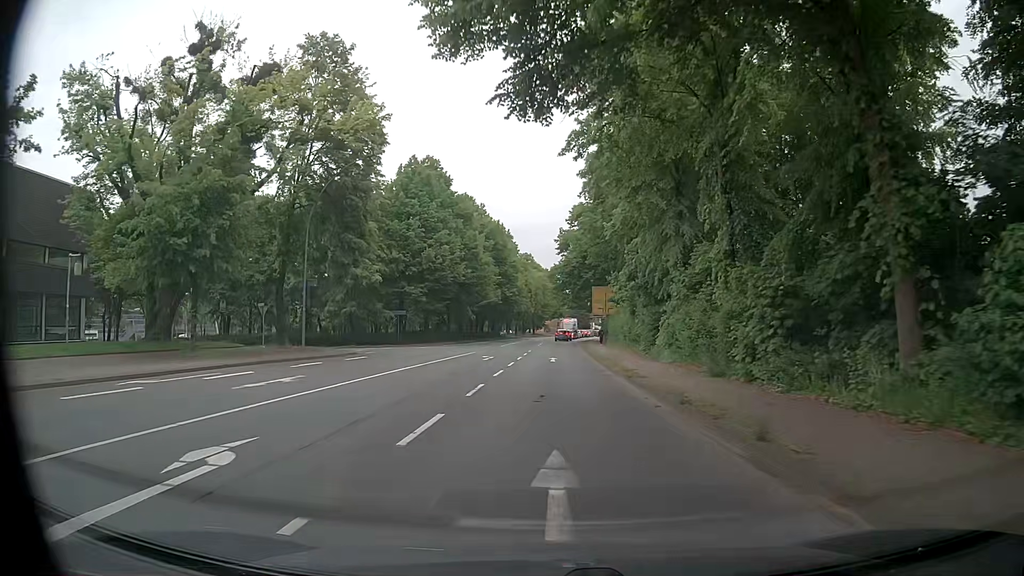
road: primary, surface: asphalt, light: Day
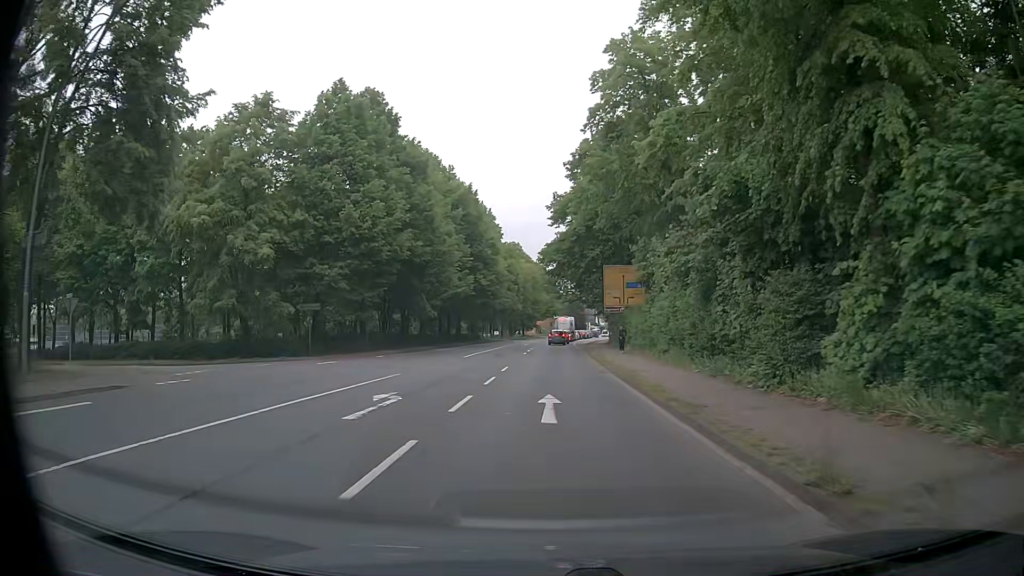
(-0.1, +20.1) m; -1°
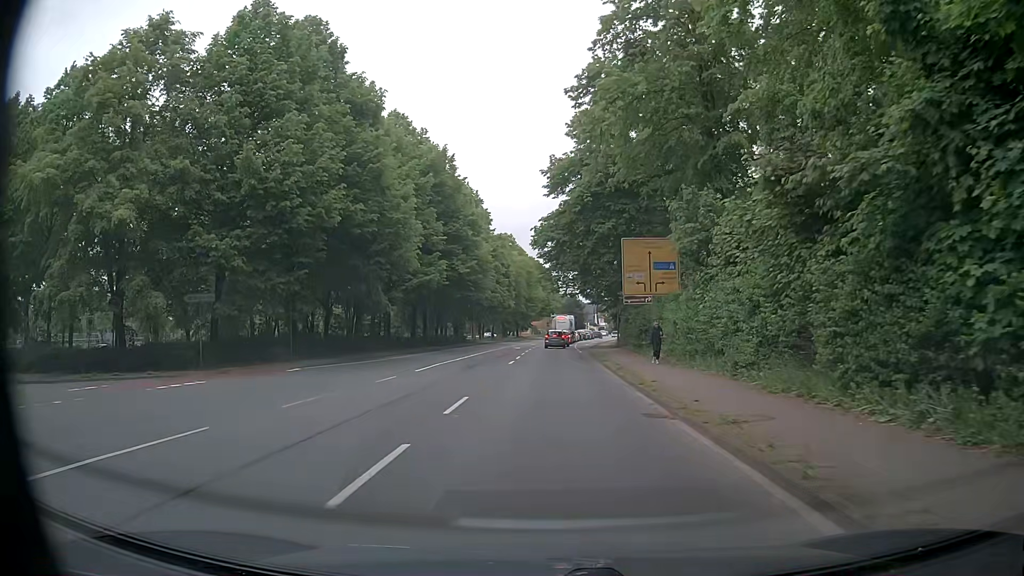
(+0.1, +12.2) m; +1°
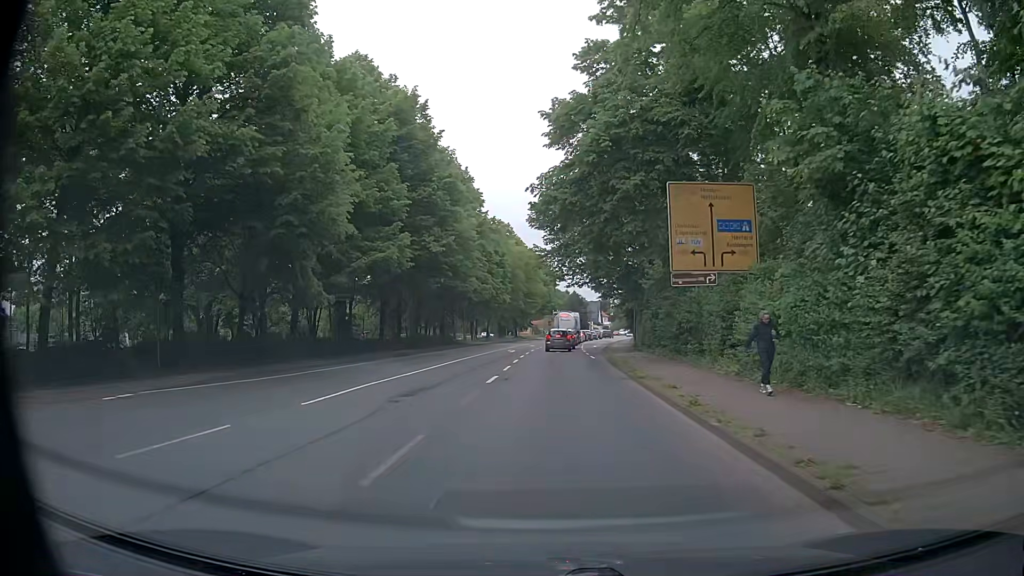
(0.0, +11.1) m; +1°
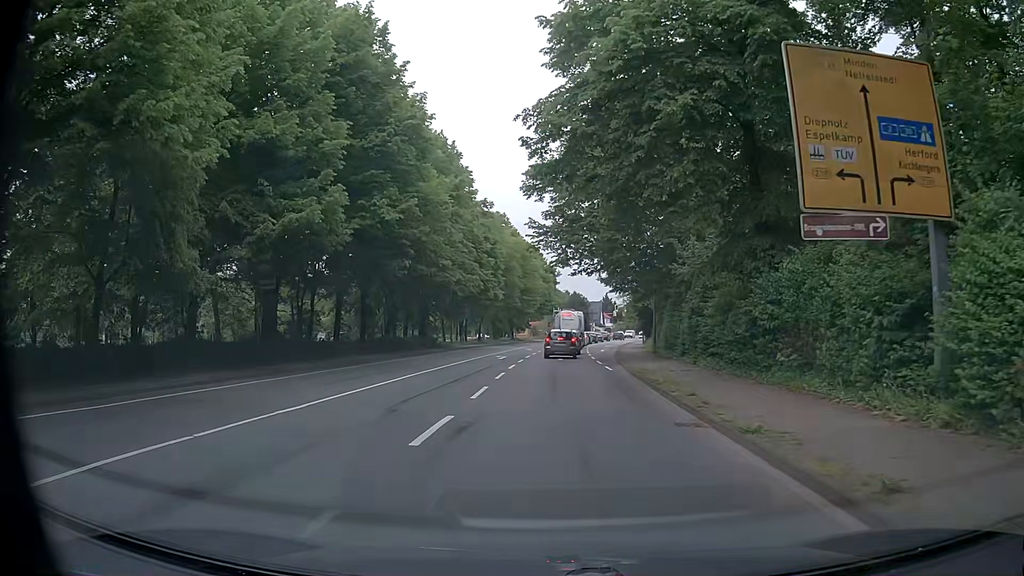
(-0.2, +9.7) m; -3°
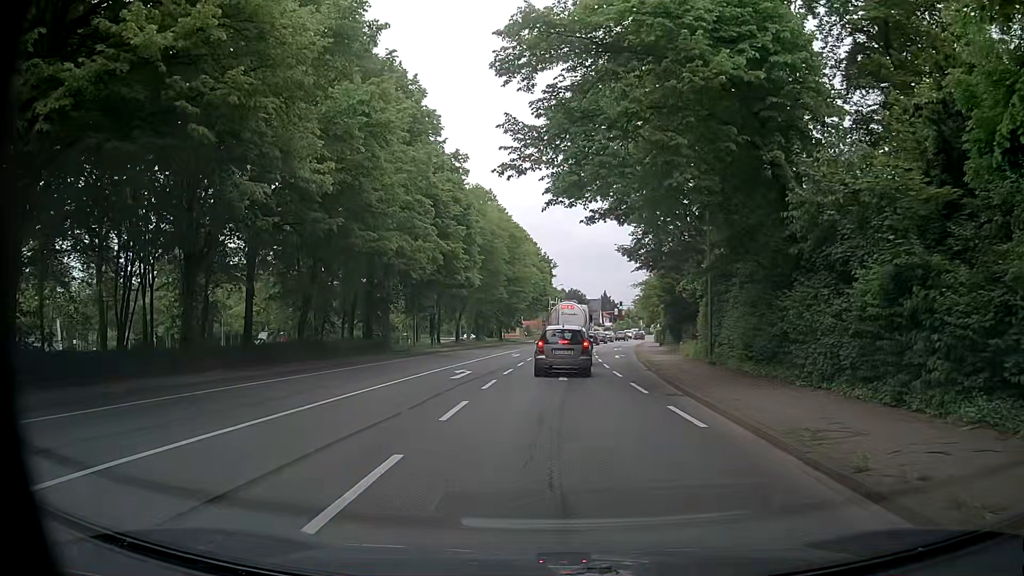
(+0.4, +15.4) m; +1°
